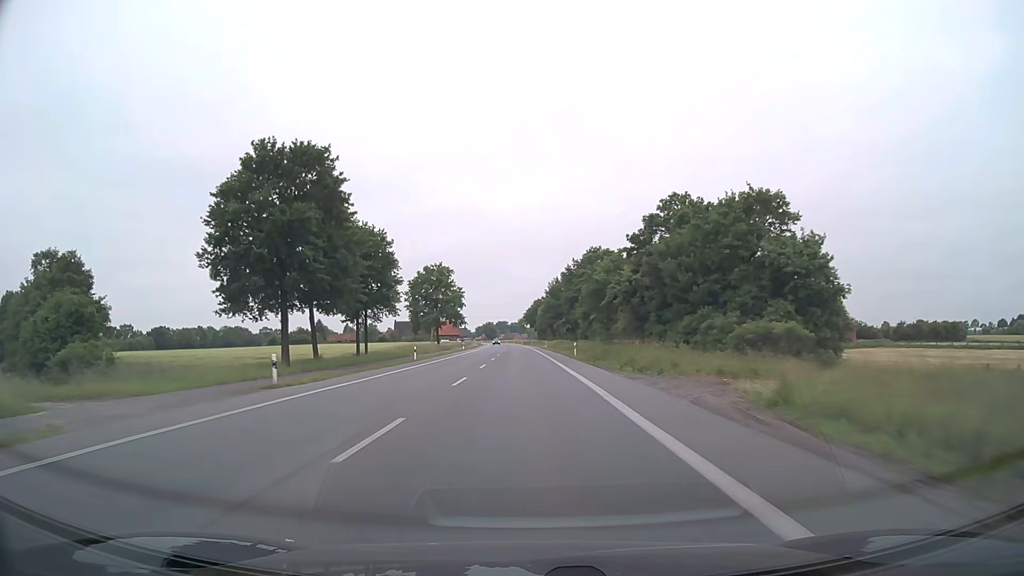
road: primary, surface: asphalt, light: Day
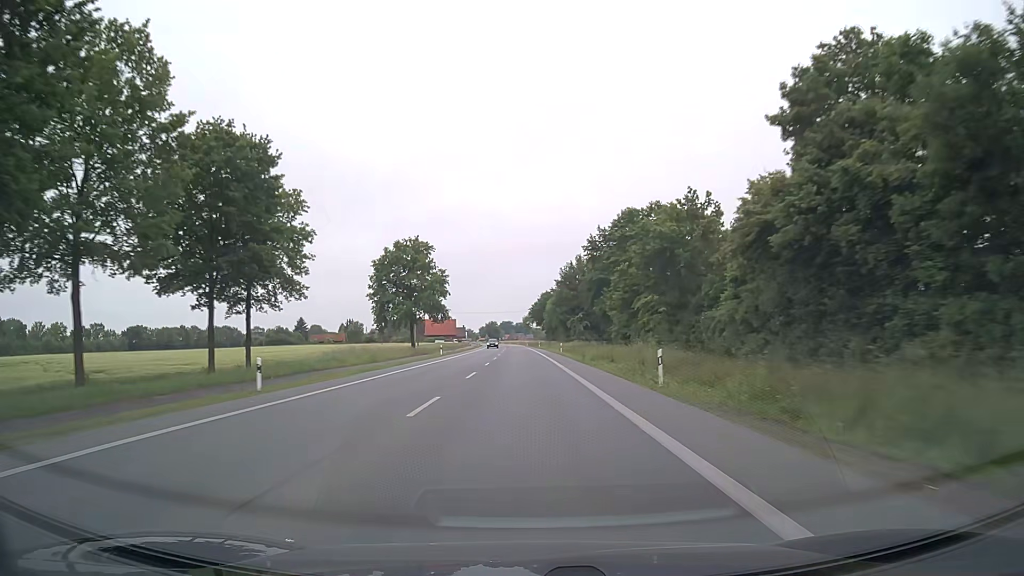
(-0.1, +31.4) m; 0°
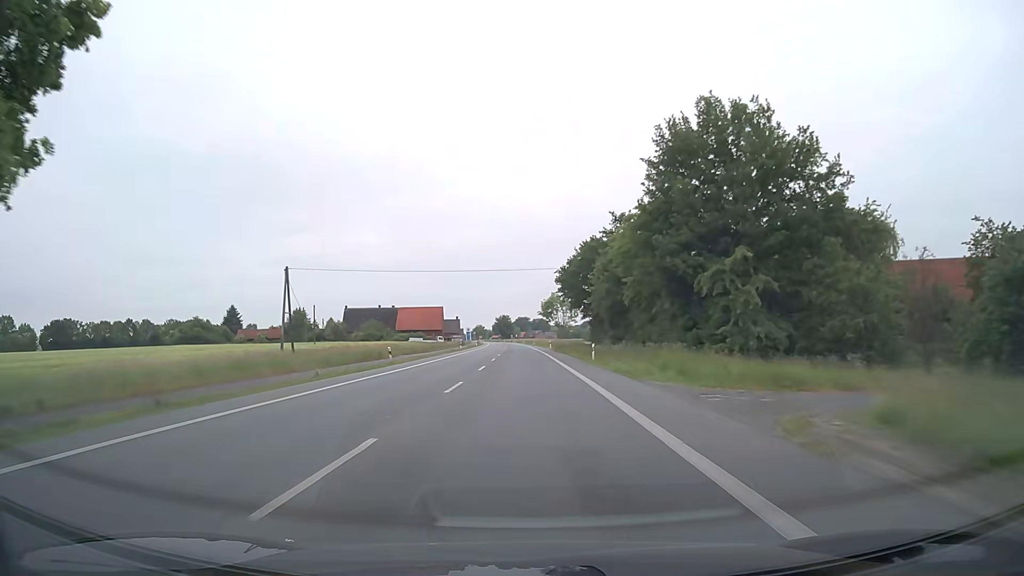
(-0.8, +78.8) m; -1°
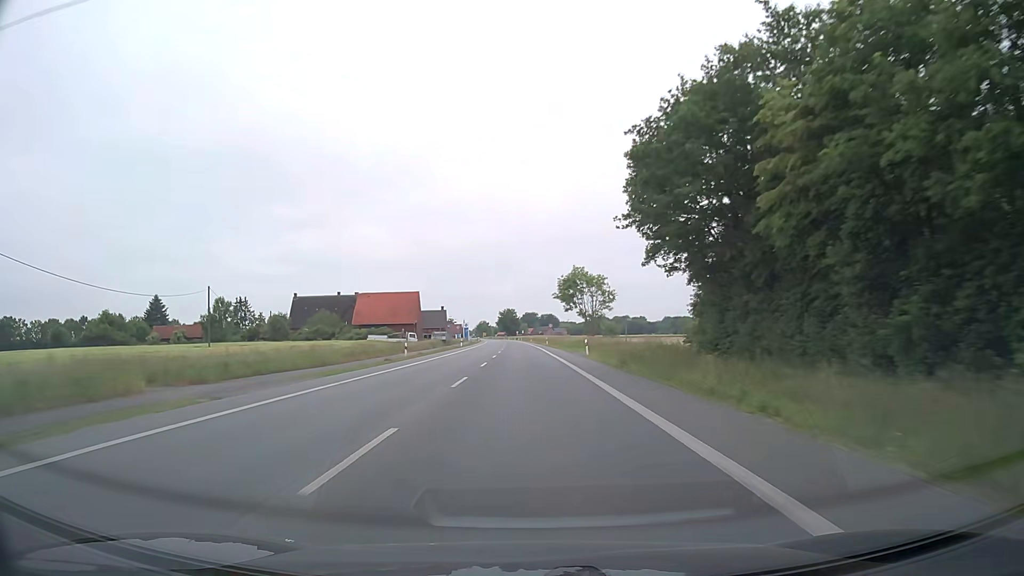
(-0.5, +46.8) m; -1°
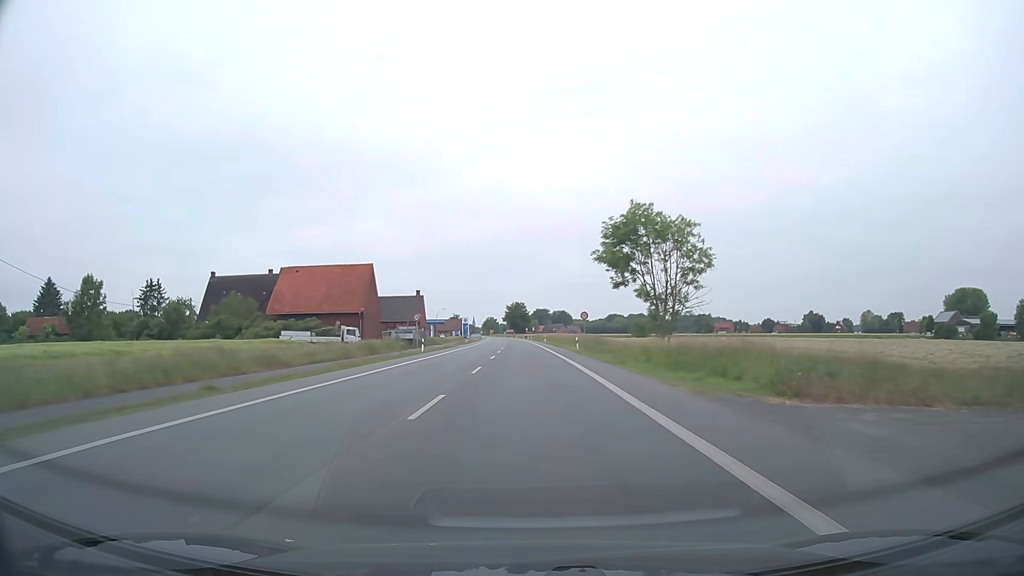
(-0.3, +42.5) m; -1°
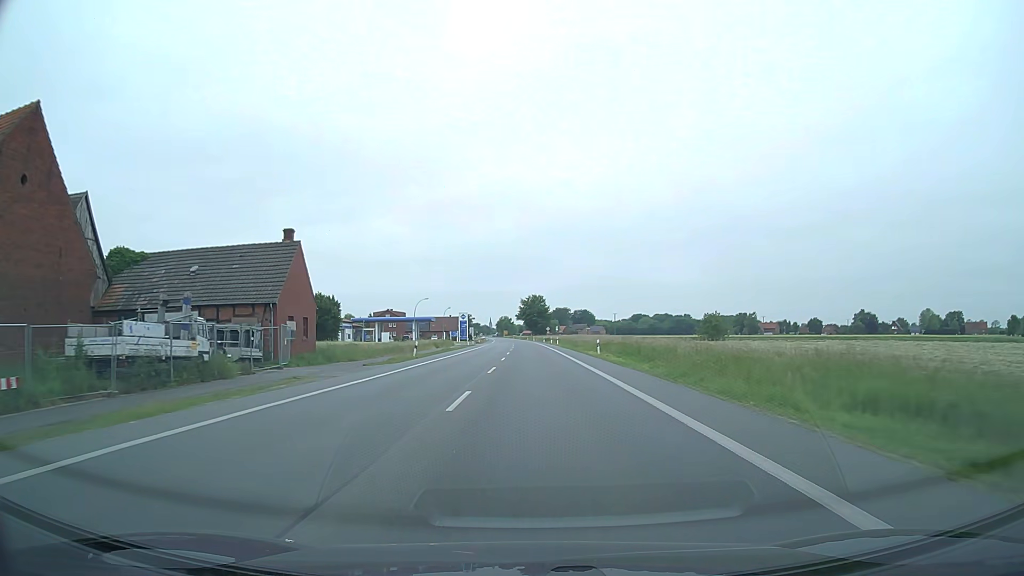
(-0.7, +58.6) m; -1°
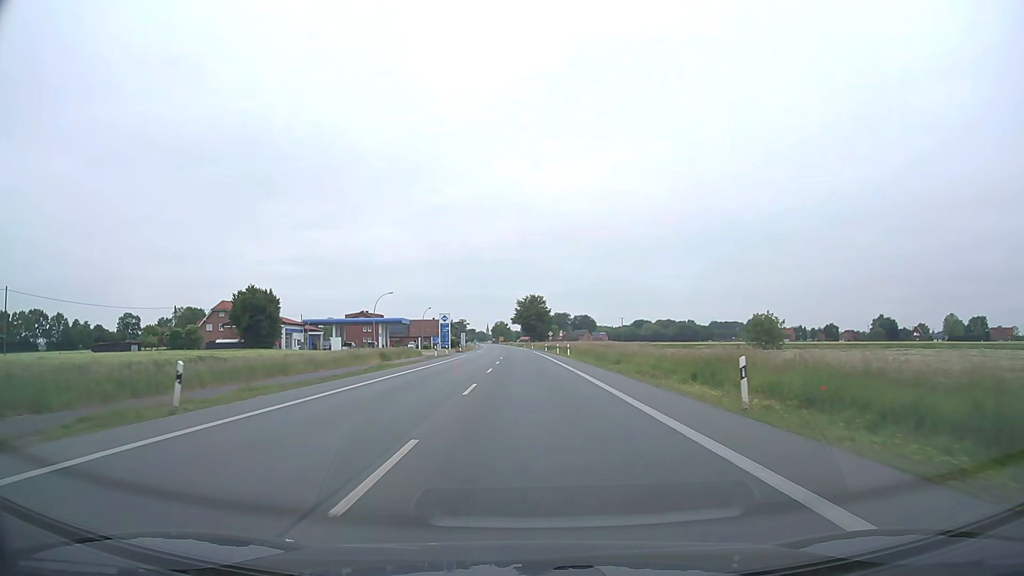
(+0.1, +30.9) m; 0°
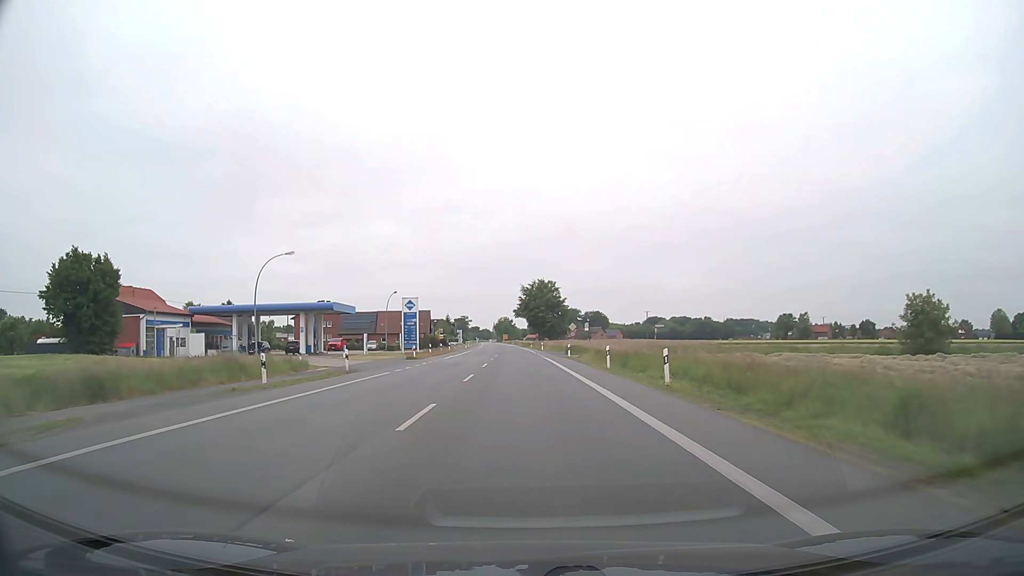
(-0.1, +43.2) m; -1°
(0, +10) (0, +20) (0, +30) (0, +40) (-1, +50) (-1, +60) (-1, +70) (-1, +80) (-2, +90) (-2, +100) m
